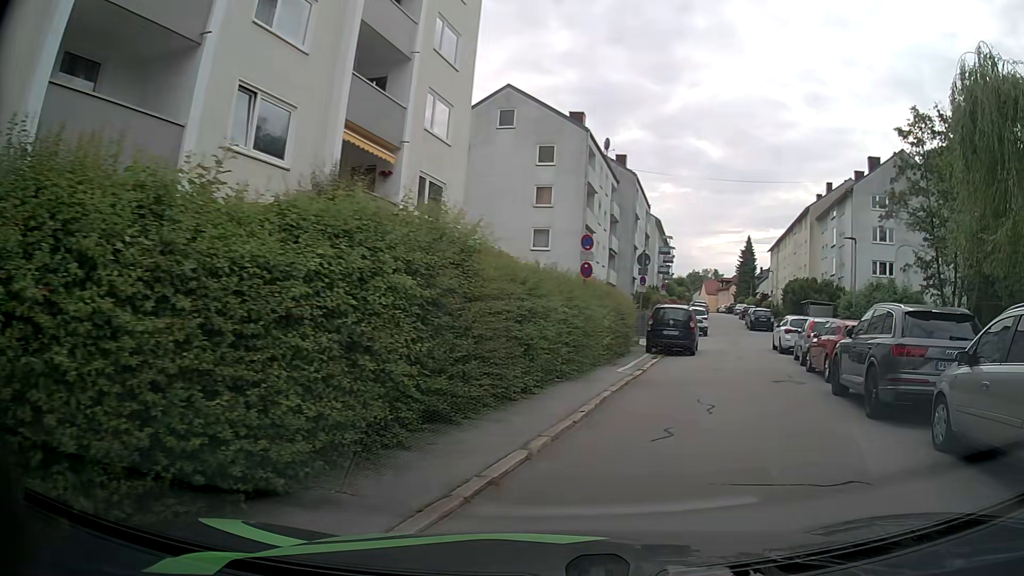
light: Day
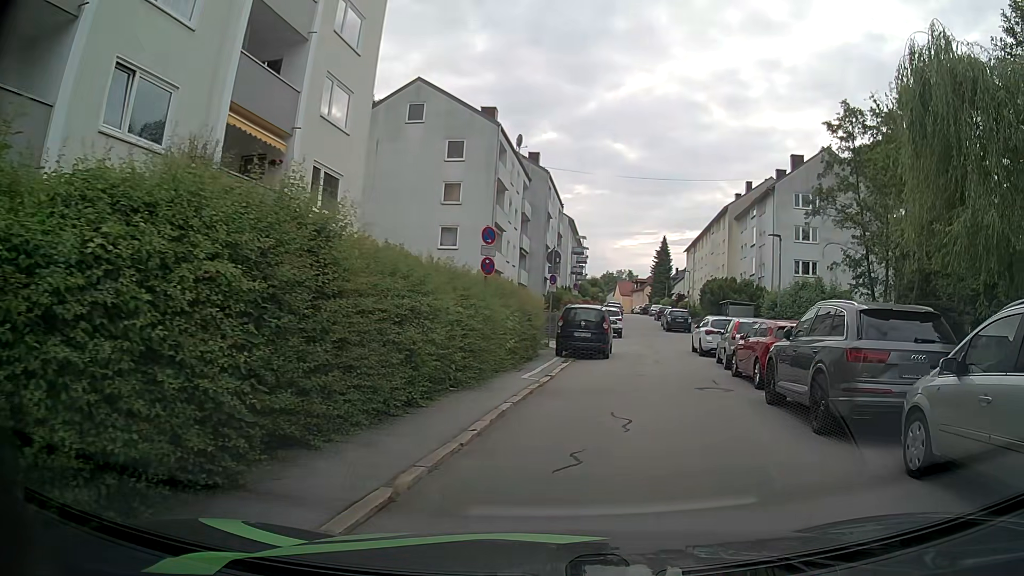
(+0.1, +1.5) m; +6°
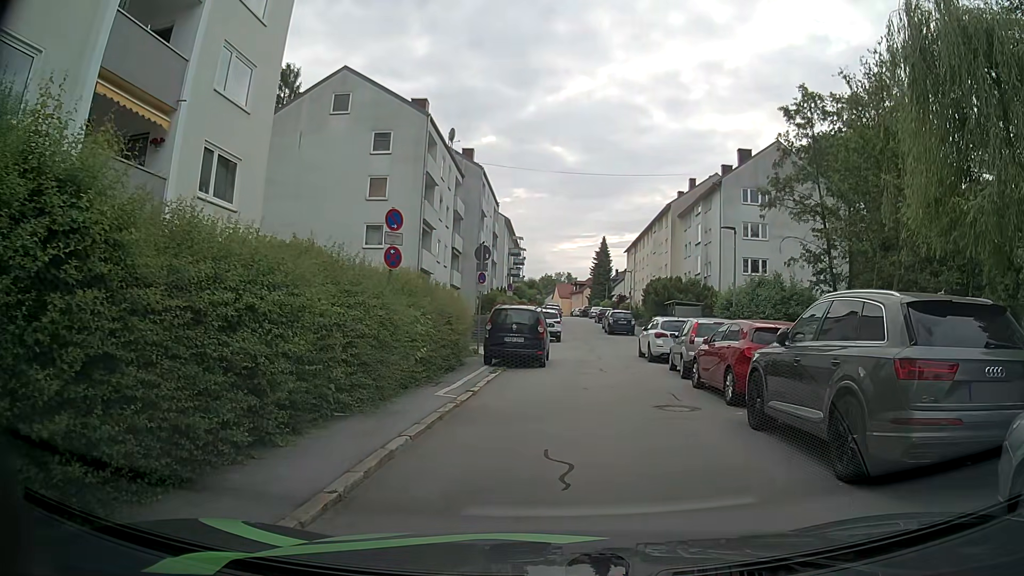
(+0.1, +2.8) m; +5°
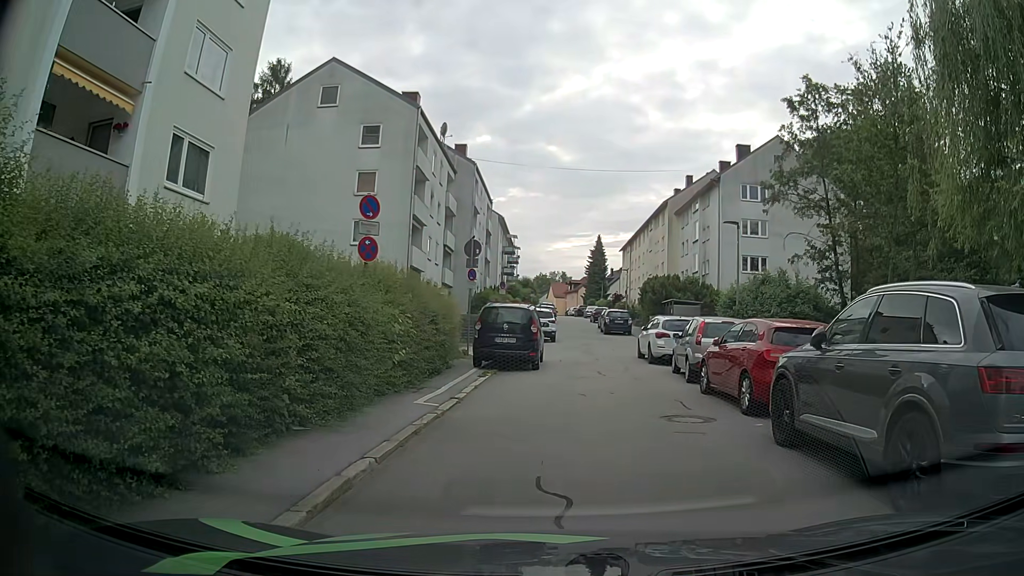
(0.0, +1.3) m; +2°
